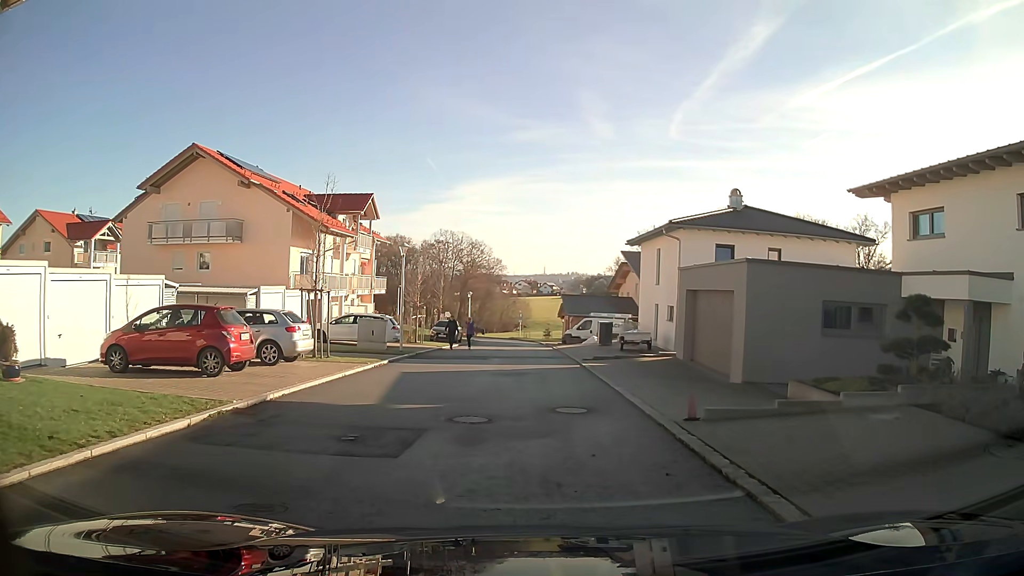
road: residential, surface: asphalt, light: Day
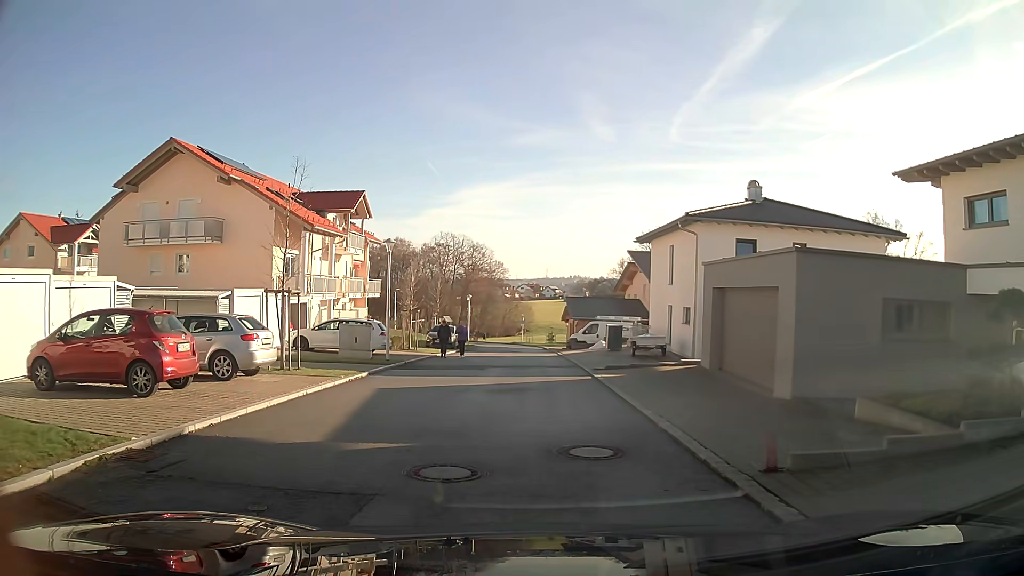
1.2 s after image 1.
(0.0, +2.9) m; -1°
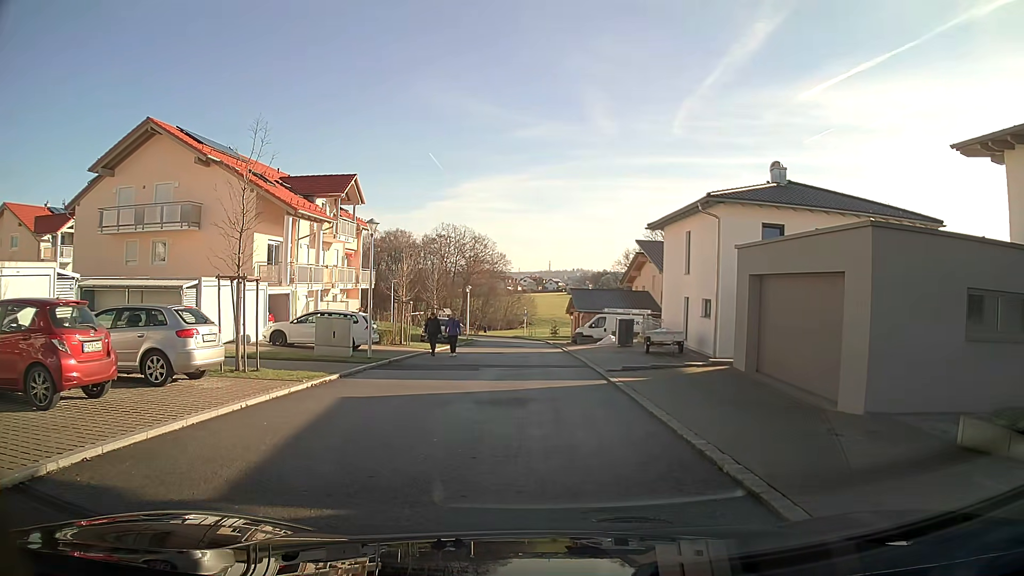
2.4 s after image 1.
(0.0, +2.9) m; 0°
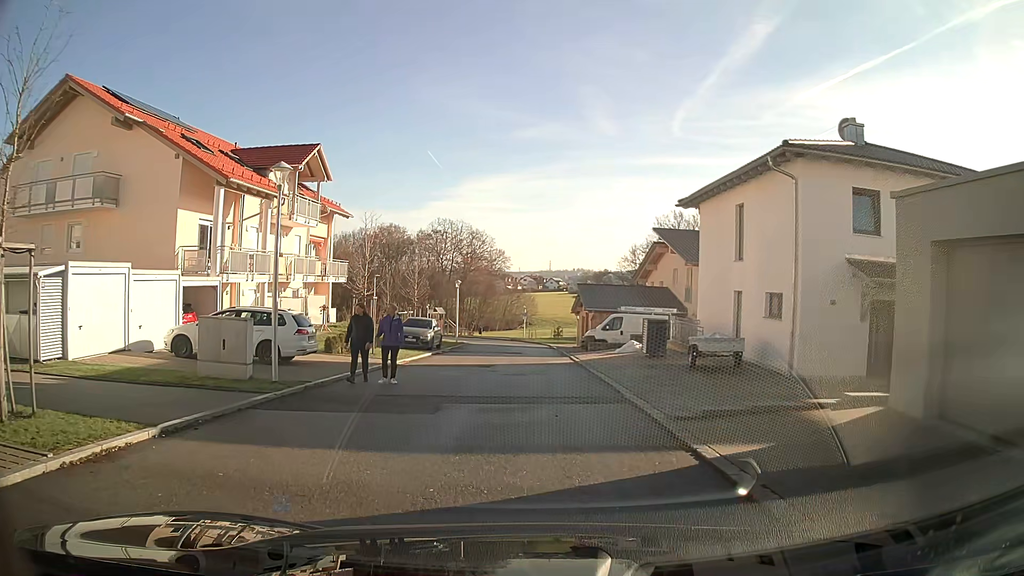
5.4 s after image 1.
(0.0, +7.6) m; 0°
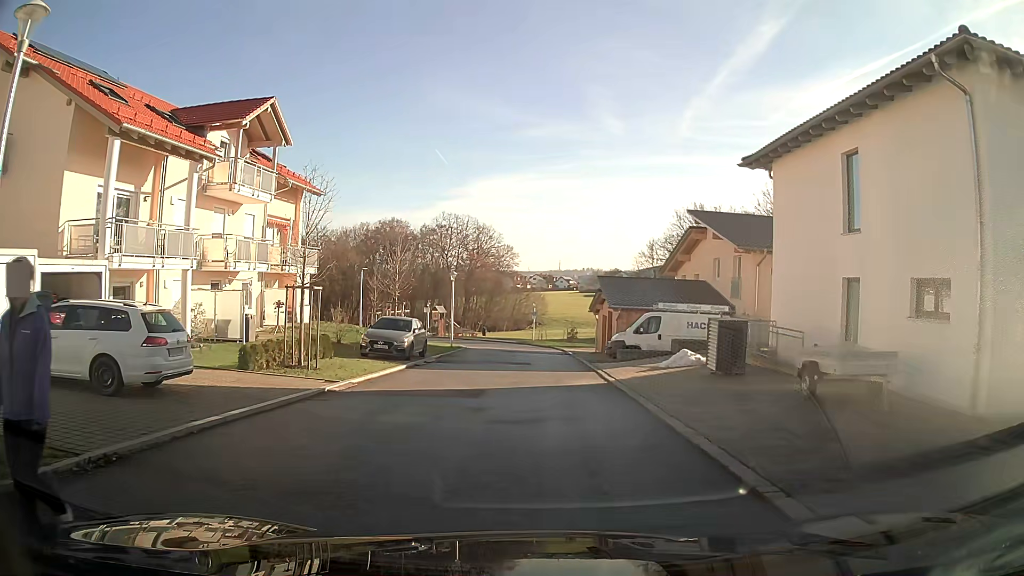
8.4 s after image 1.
(-0.1, +7.8) m; -1°
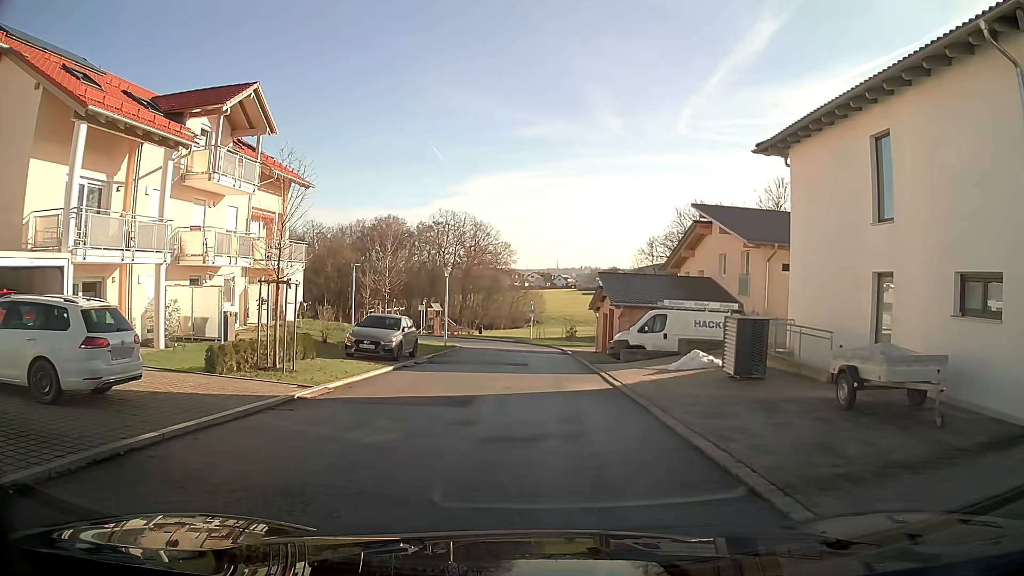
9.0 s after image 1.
(0.0, +1.6) m; 0°
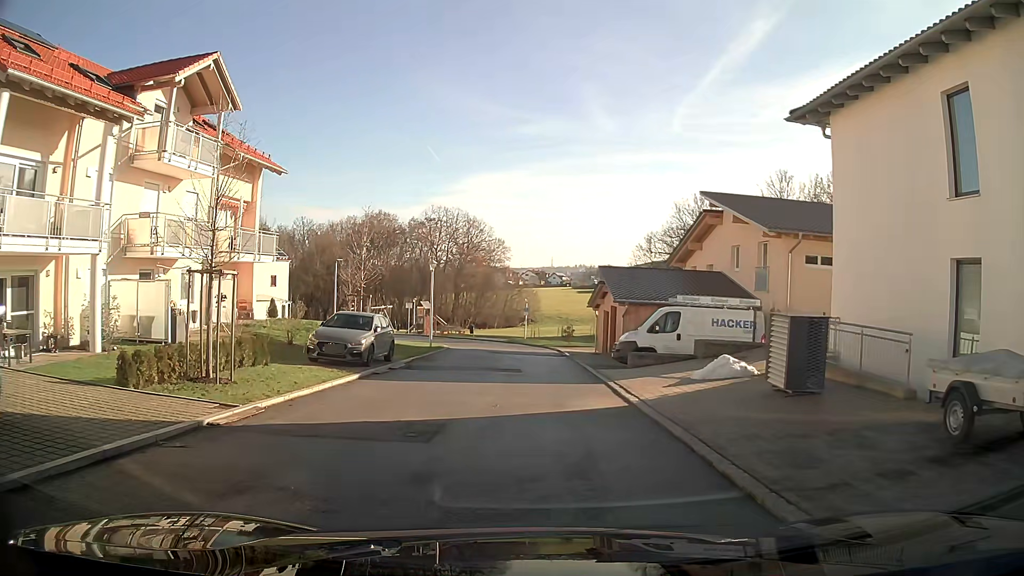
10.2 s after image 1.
(0.0, +3.2) m; 0°
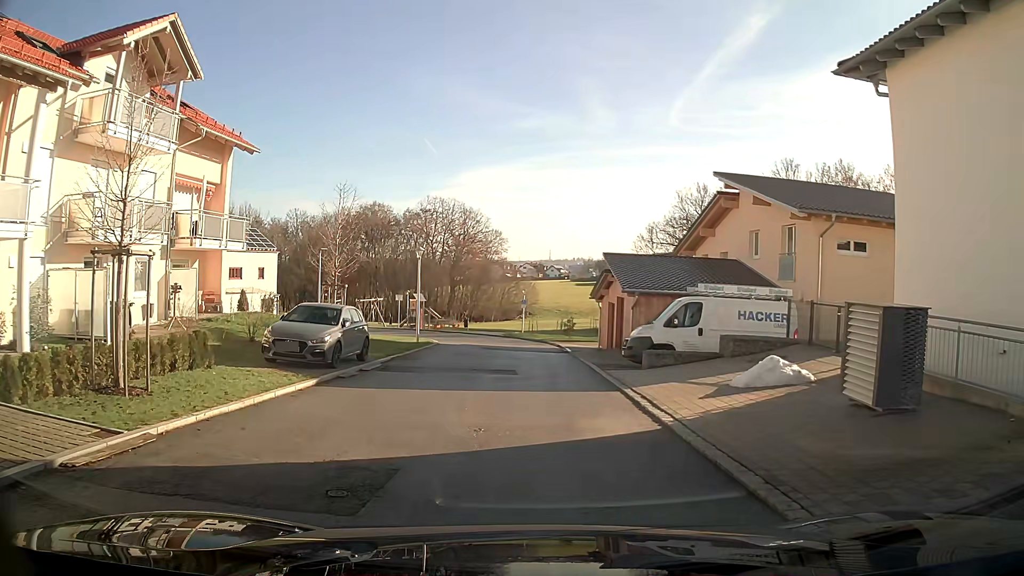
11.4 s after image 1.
(0.0, +3.1) m; +1°
(0, +10) (0, +20) (0, +30) (-2, +40) (-10, +46) (-19, +48) (-29, +50) (-39, +53) (-49, +55) (-58, +58) m
